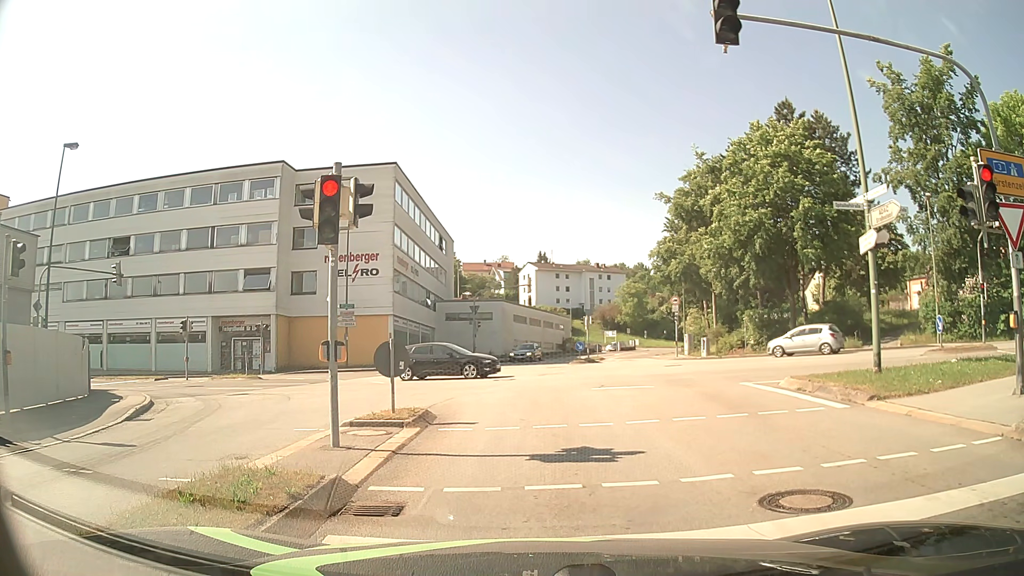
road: tertiary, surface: asphalt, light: Day
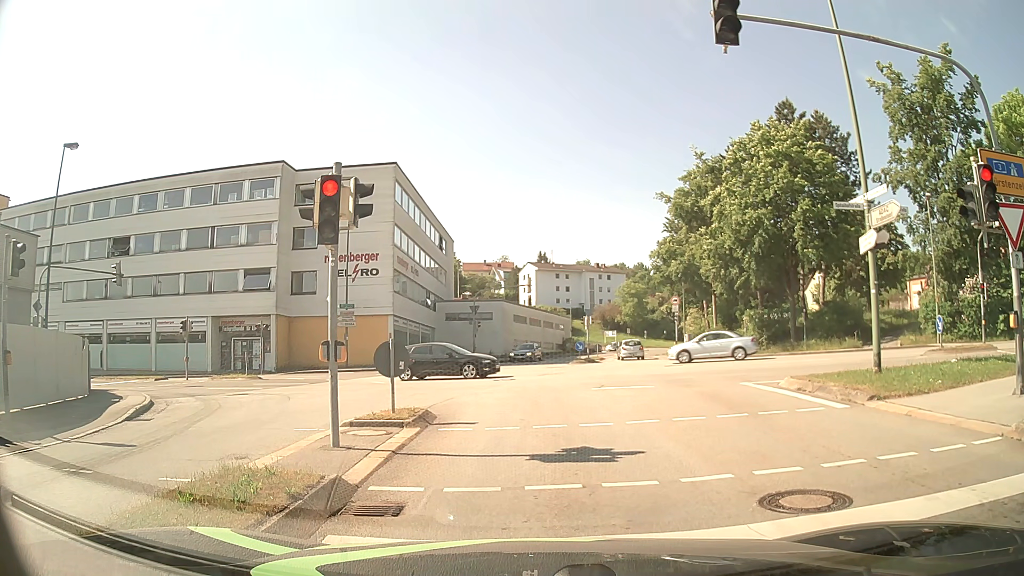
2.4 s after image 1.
(0.0, 0.0) m; 0°
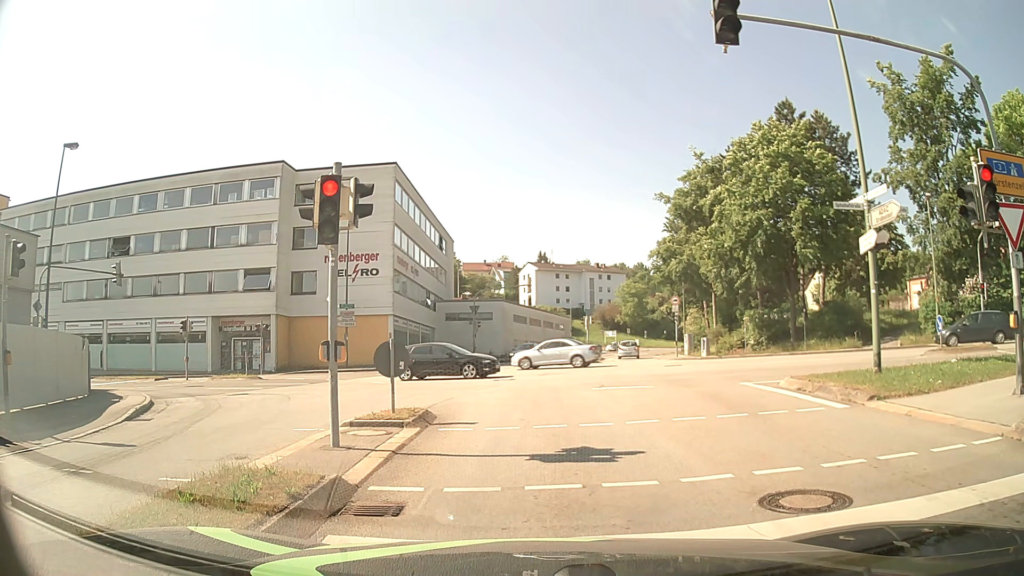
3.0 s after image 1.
(0.0, 0.0) m; 0°
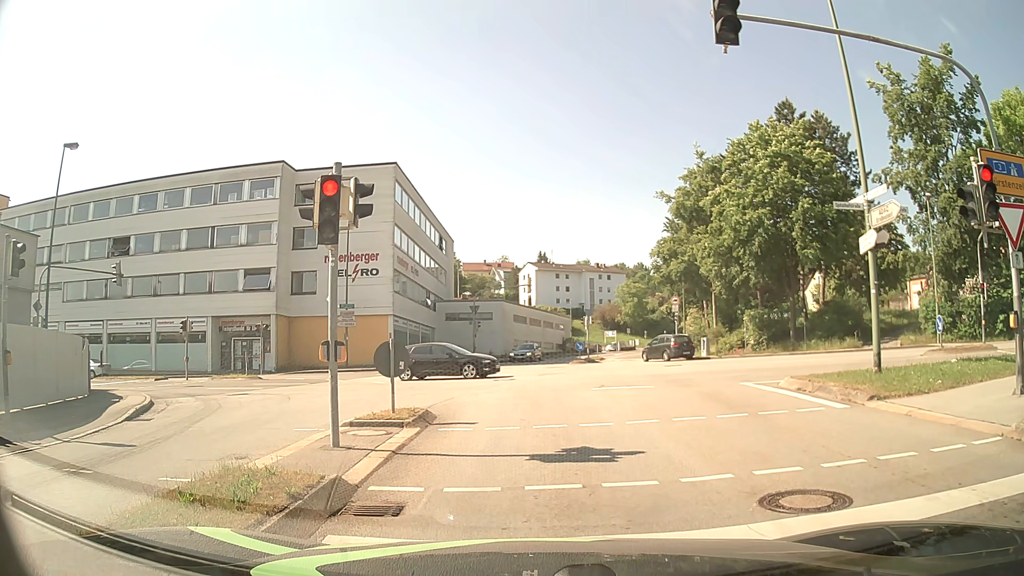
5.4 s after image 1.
(0.0, 0.0) m; 0°
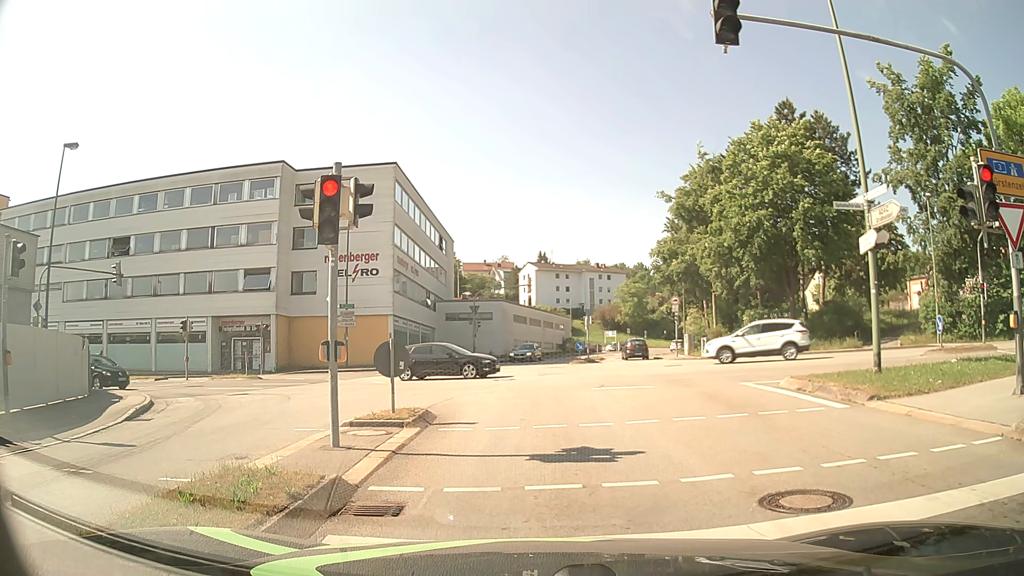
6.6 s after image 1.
(0.0, 0.0) m; 0°
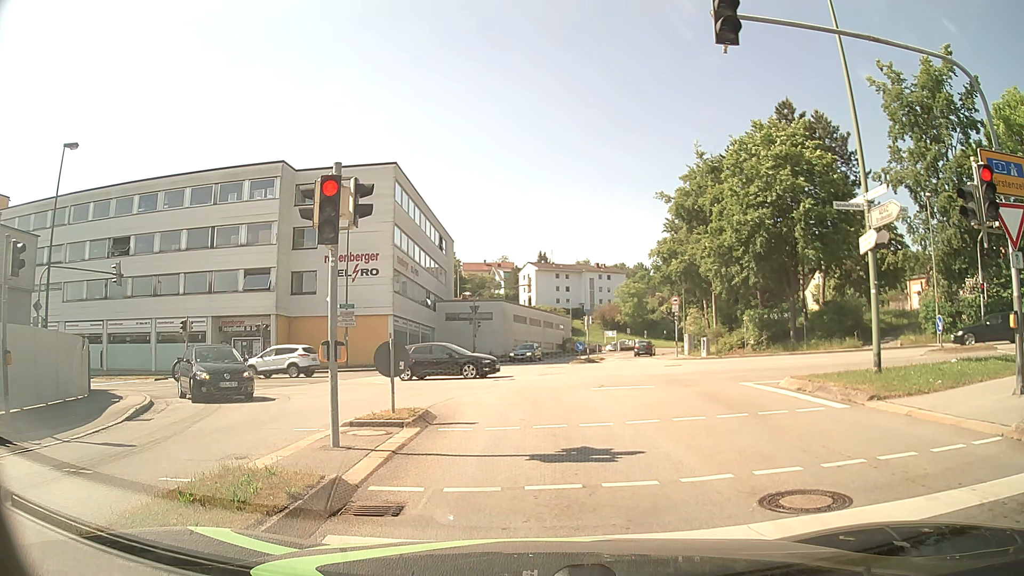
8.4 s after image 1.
(0.0, 0.0) m; 0°
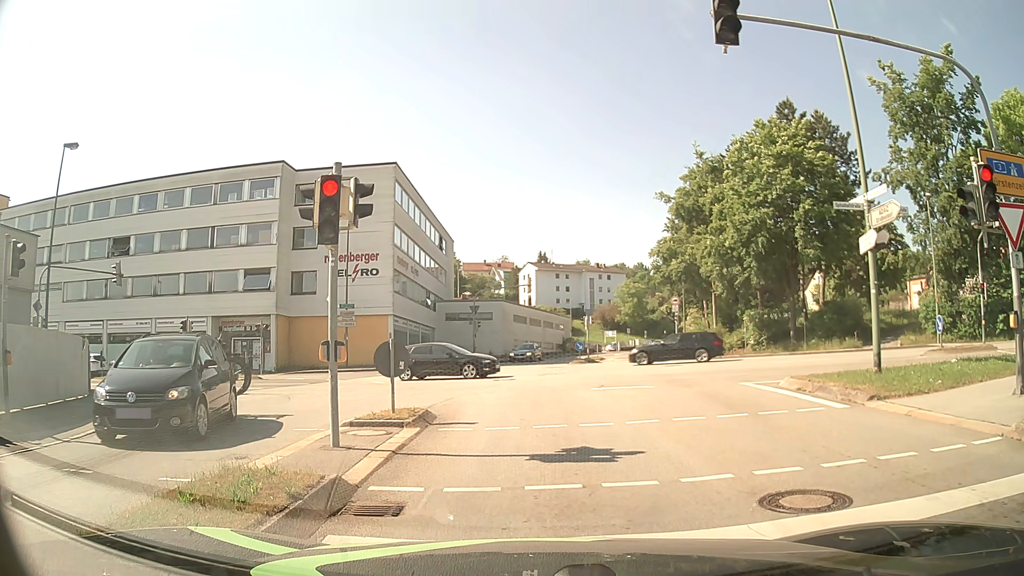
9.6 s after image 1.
(0.0, 0.0) m; 0°
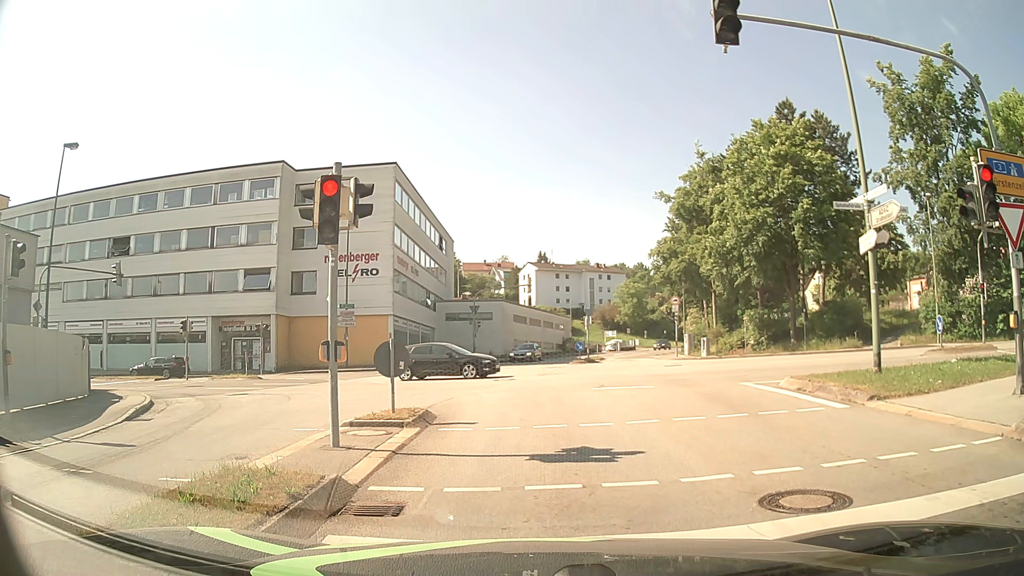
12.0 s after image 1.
(0.0, 0.0) m; 0°
